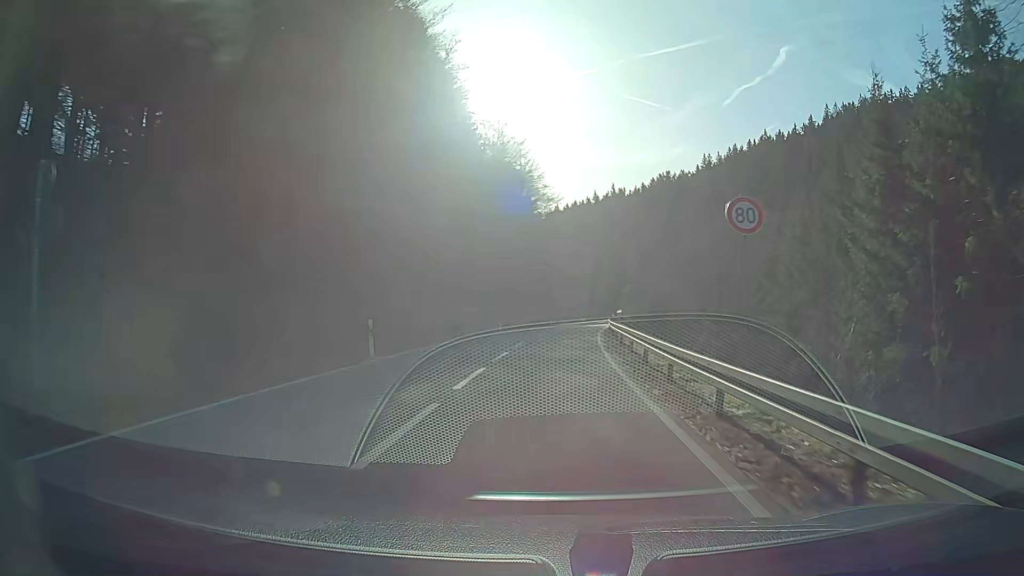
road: secondary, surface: asphalt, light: Day
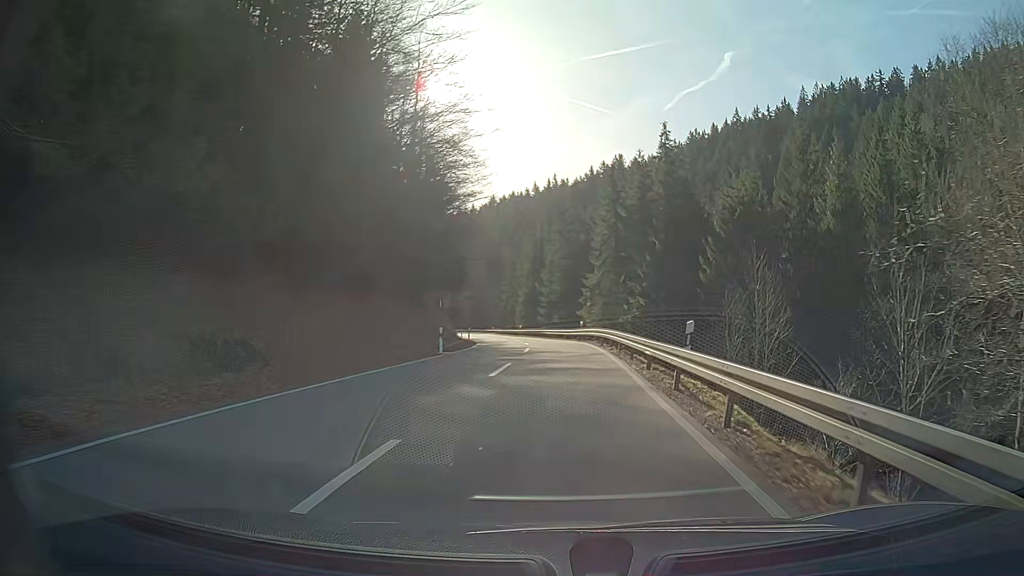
(+1.7, +44.1) m; +5°
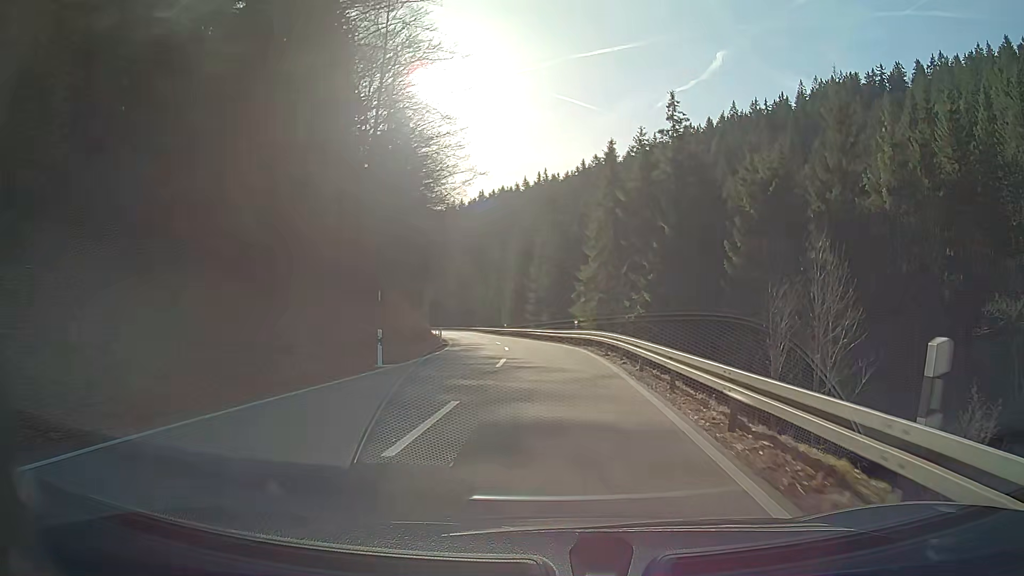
(+0.1, +8.6) m; +1°
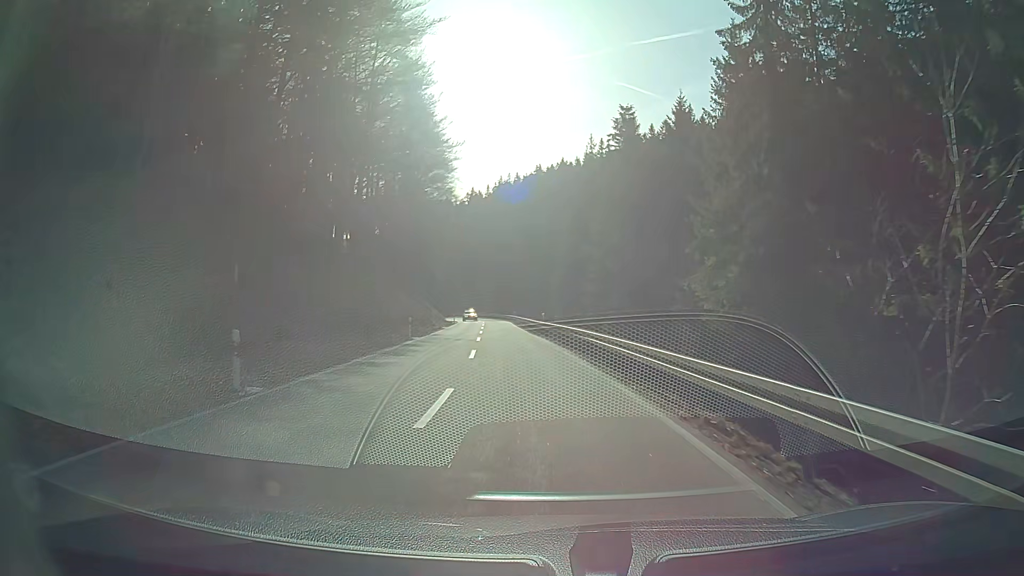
(-1.3, +34.2) m; -6°
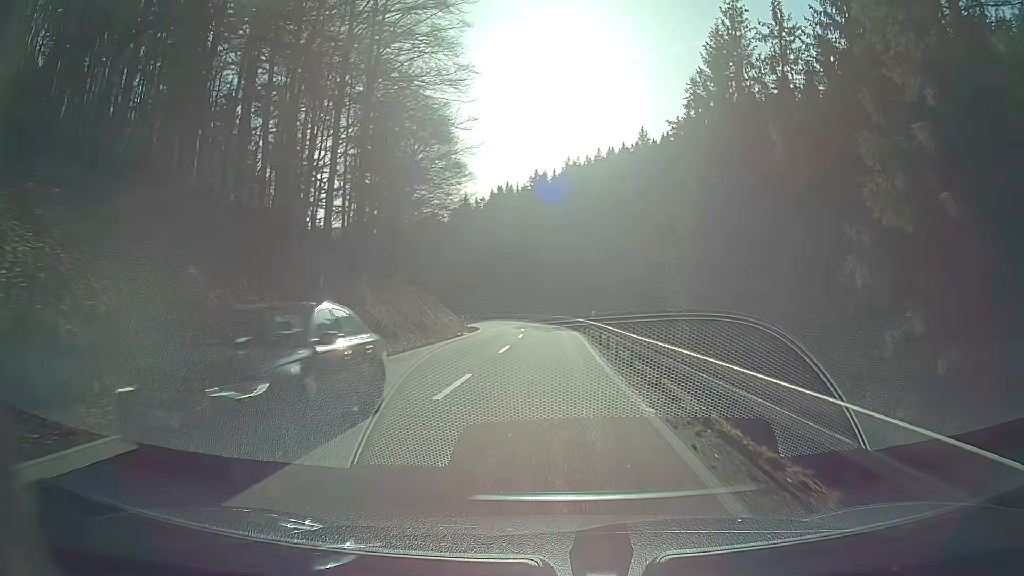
(-2.7, +45.3) m; -5°
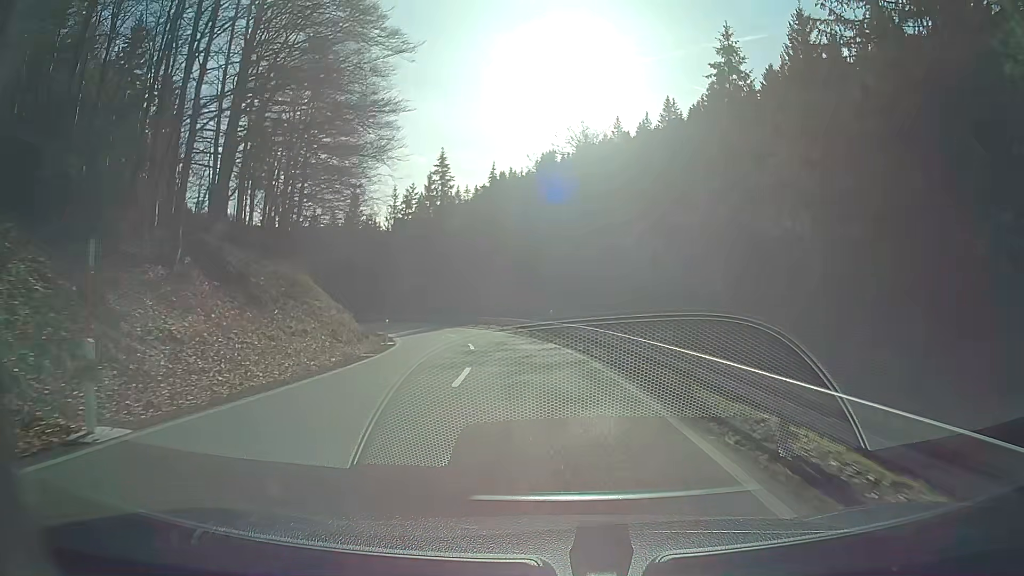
(-0.6, +33.8) m; -4°
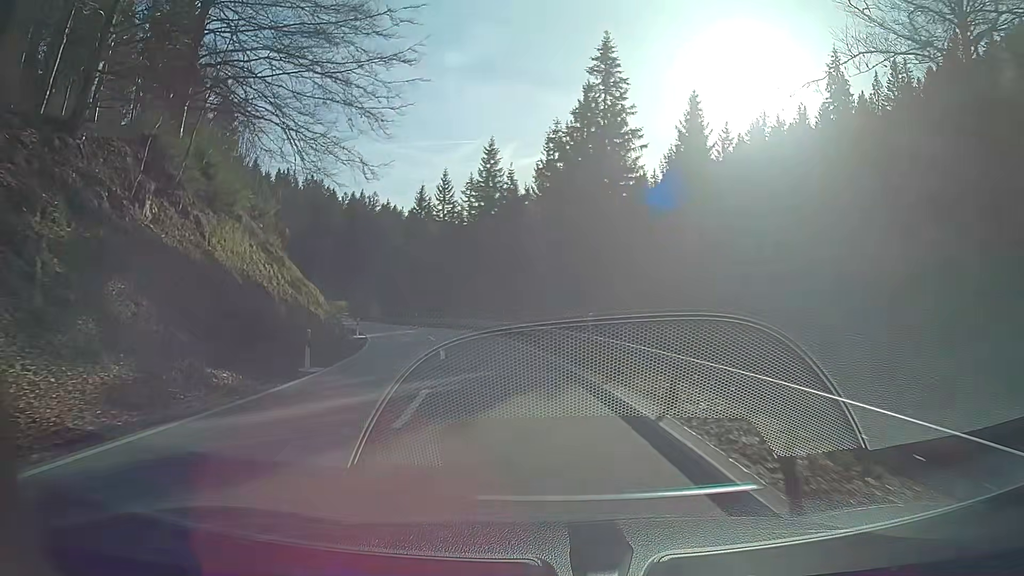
(-3.6, +40.0) m; -14°
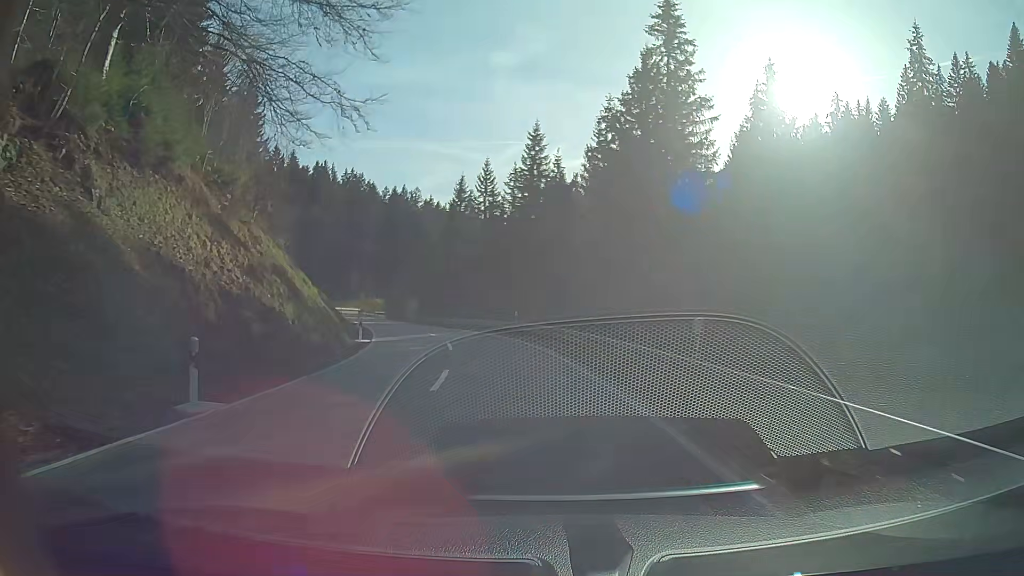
(-0.3, +8.3) m; -4°
(0, +10) (-1, +20) (-3, +30) (-6, +39) (-8, +49) (-12, +59) (-15, +68) (-18, +77) (-22, +87) (-25, +96) m
